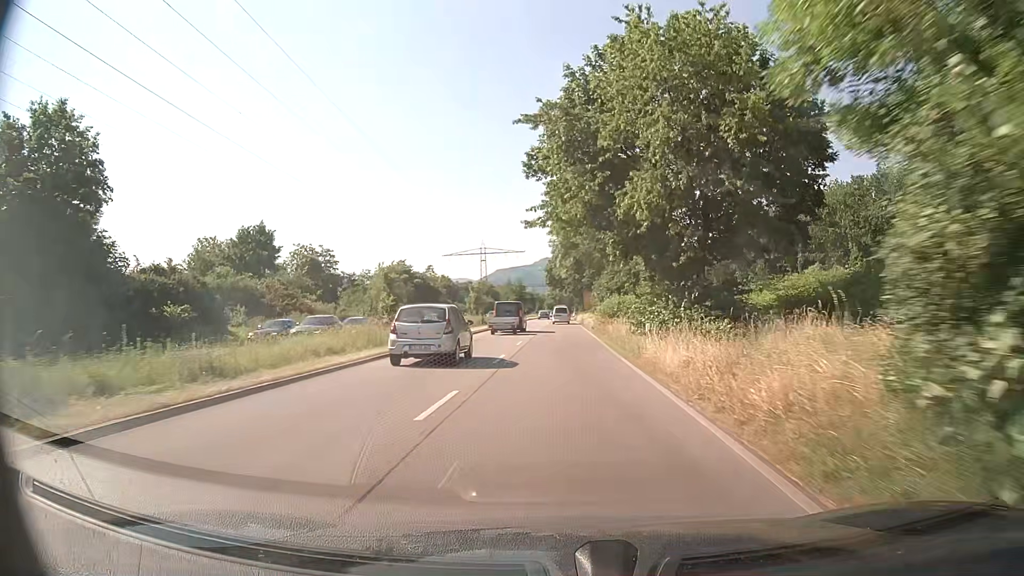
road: primary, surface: asphalt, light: Day
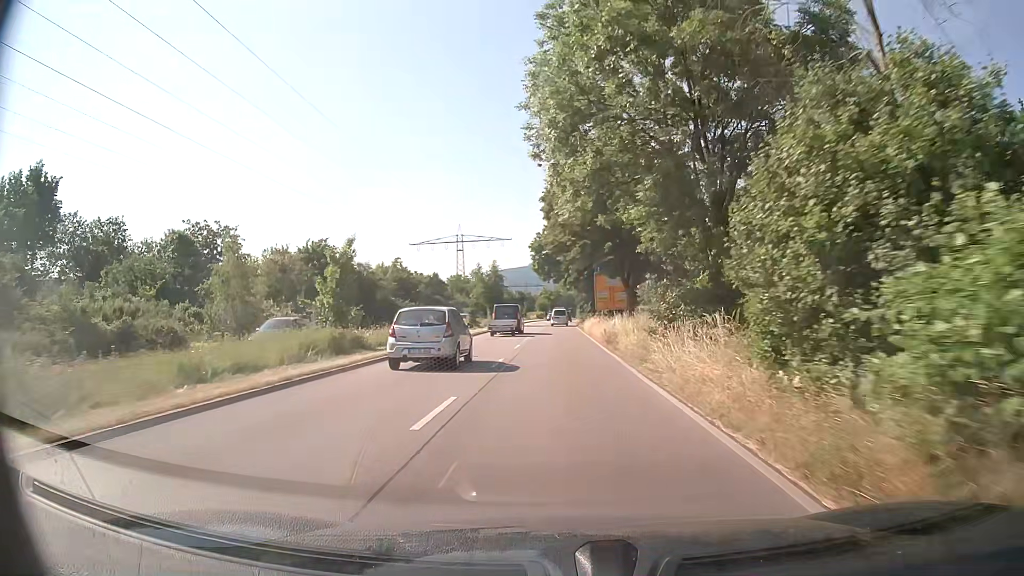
(+0.1, +36.7) m; +1°
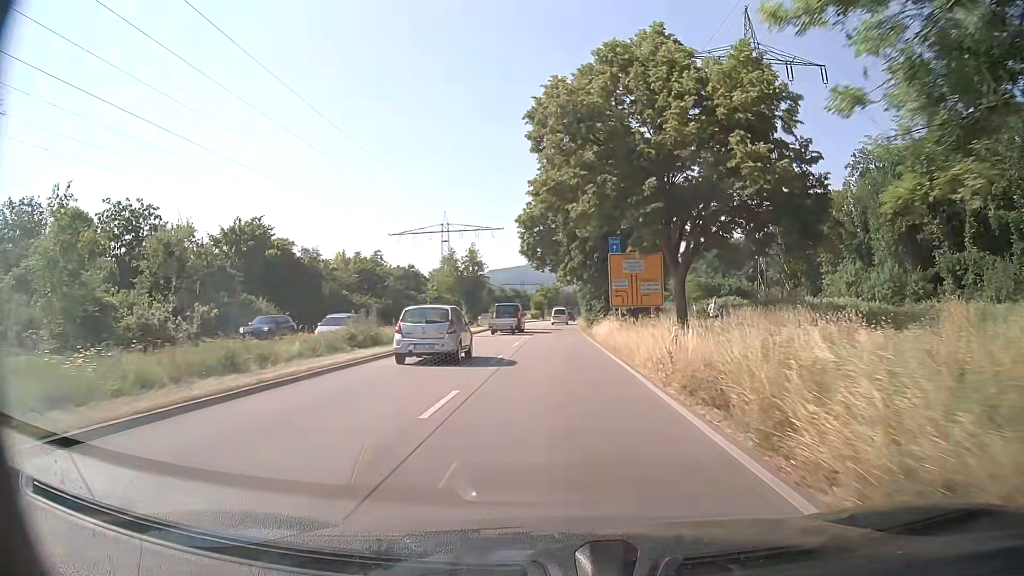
(-0.1, +17.5) m; 0°
